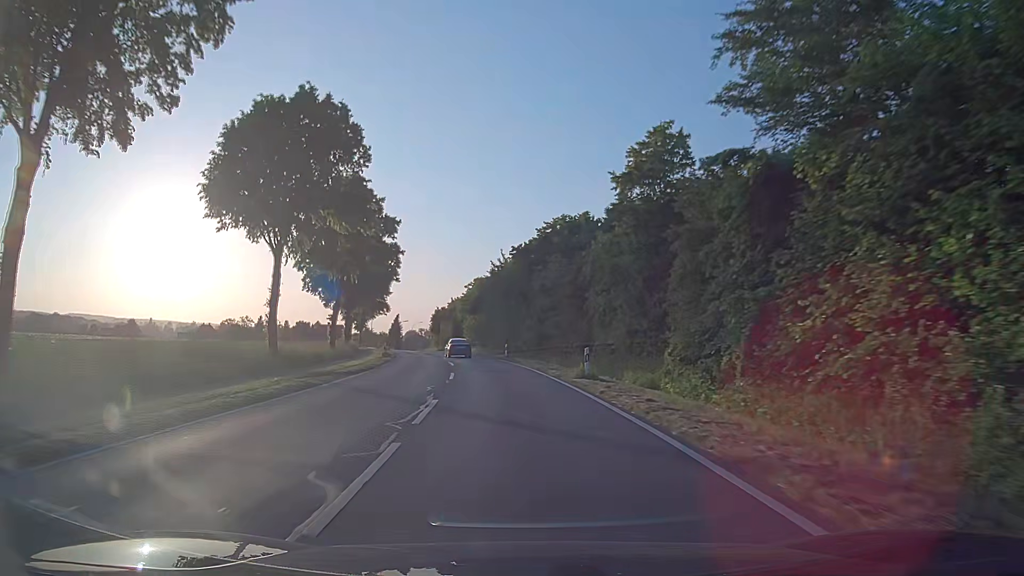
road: secondary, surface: asphalt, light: Day
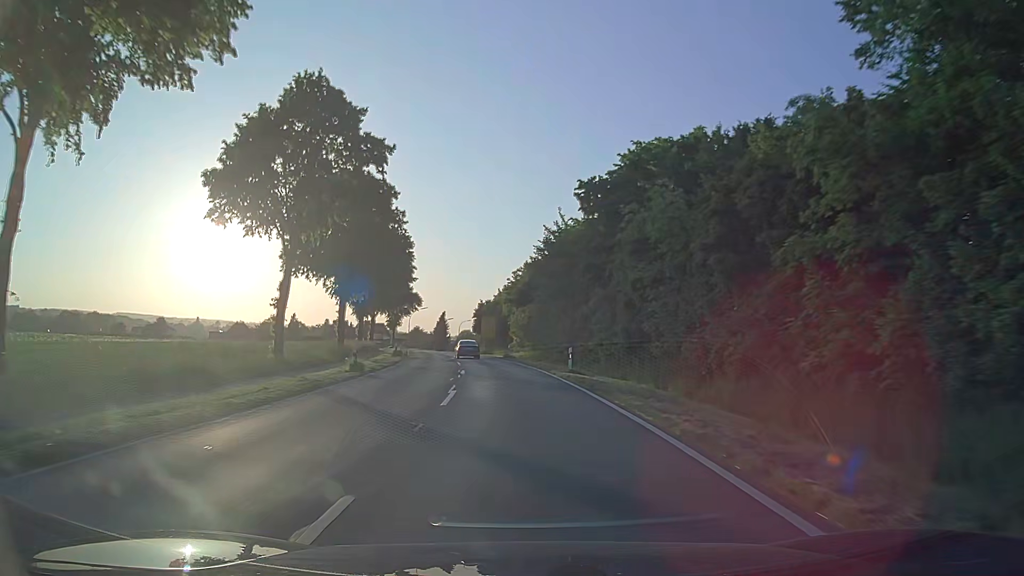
(-0.9, +21.2) m; -5°
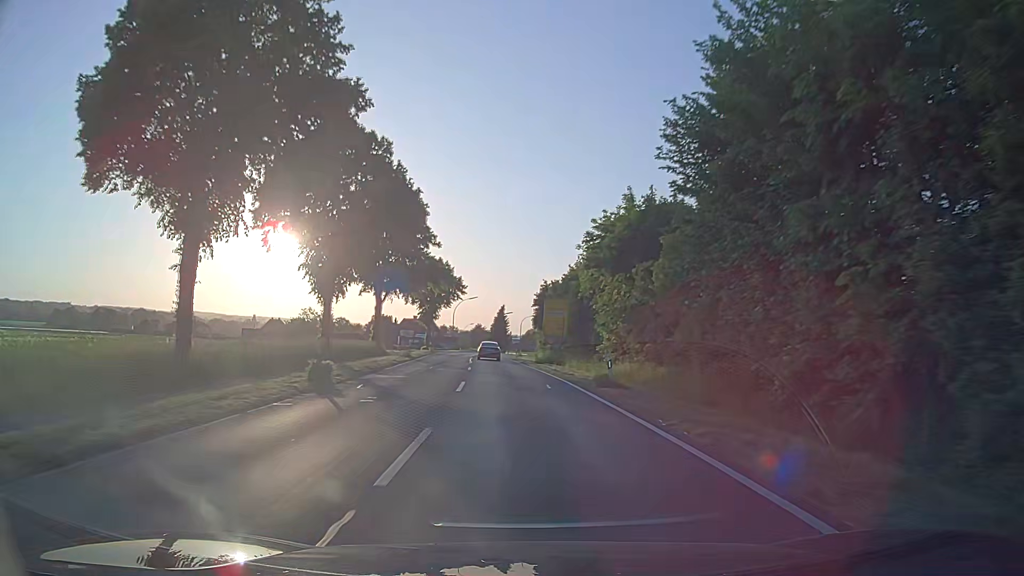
(-1.6, +31.9) m; -6°
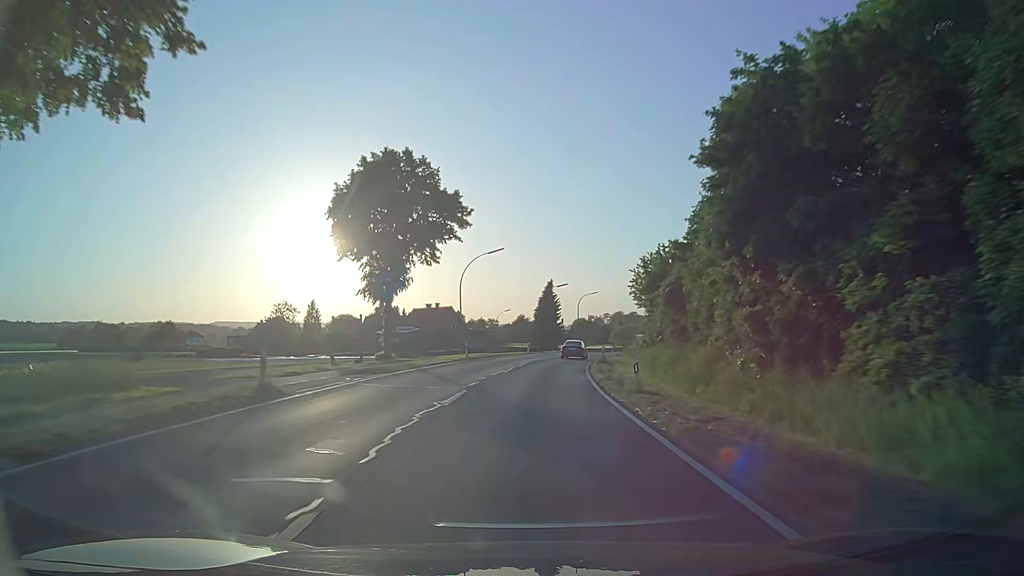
(-2.6, +53.5) m; -3°
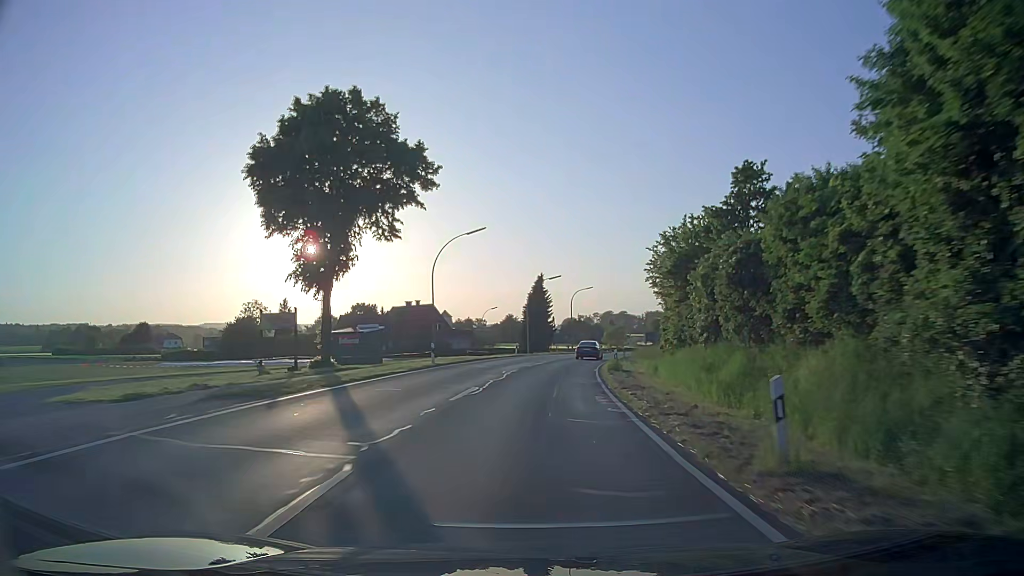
(0.0, +10.7) m; 0°
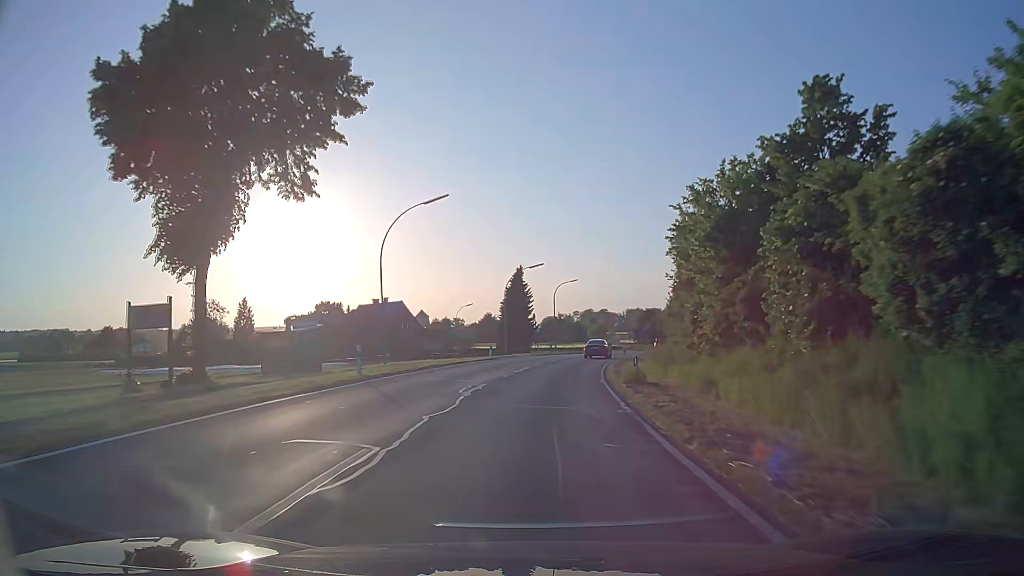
(+0.2, +10.7) m; +2°
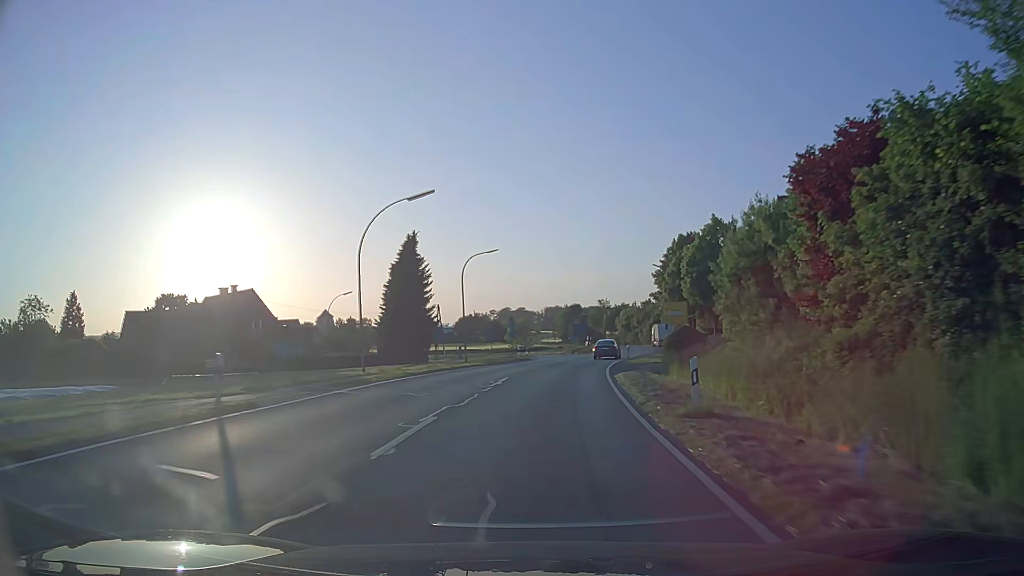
(+1.8, +32.1) m; +7°
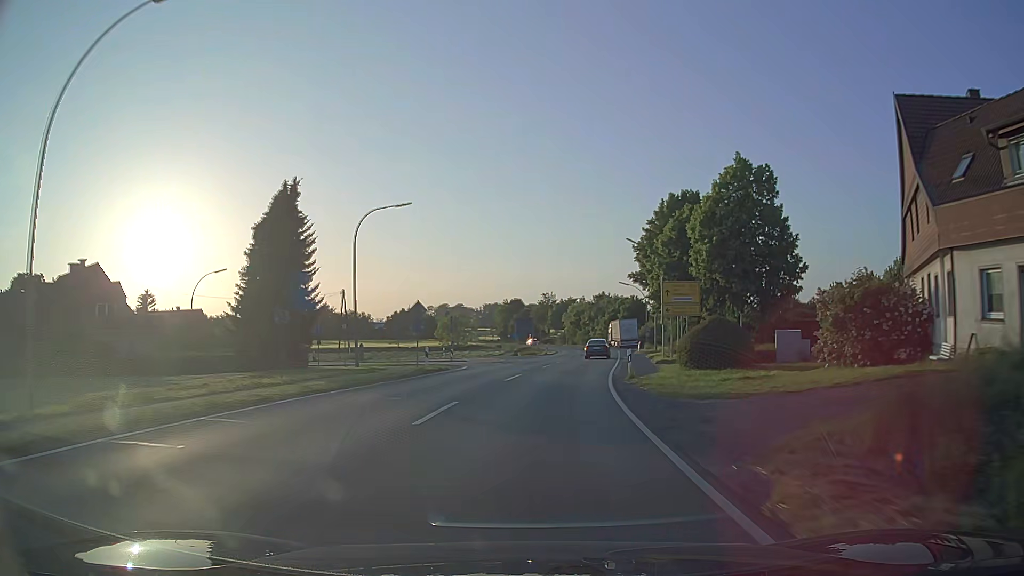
(+1.0, +21.3) m; +5°
(0, +10) (+1, +20) (+2, +30) (+4, +40) (+5, +50) (+7, +60) (+8, +69) (+9, +79) (+10, +89) (+10, +99) m
